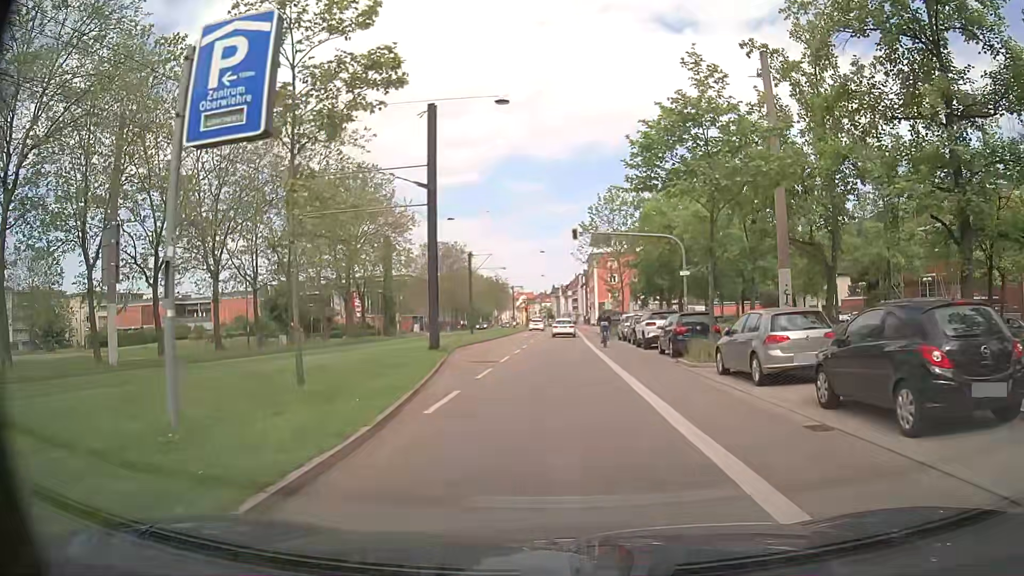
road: secondary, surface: asphalt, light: Day
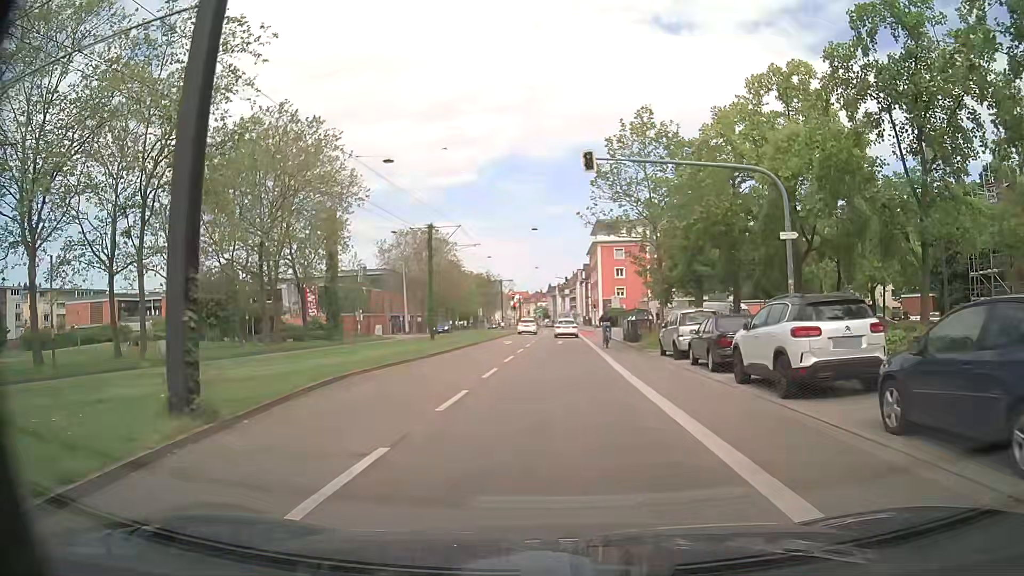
(-0.1, +17.8) m; +1°
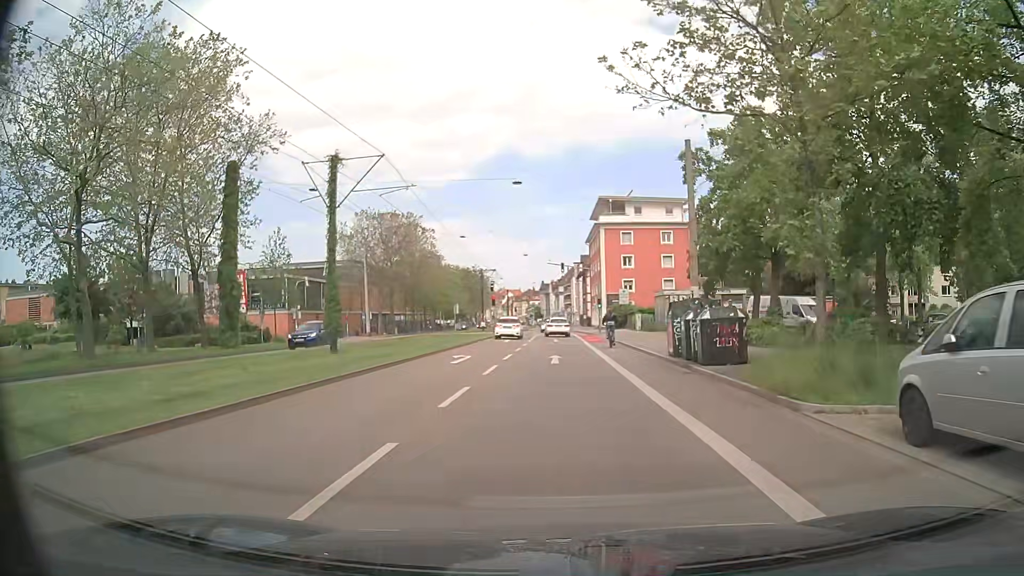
(-0.3, +17.9) m; 0°
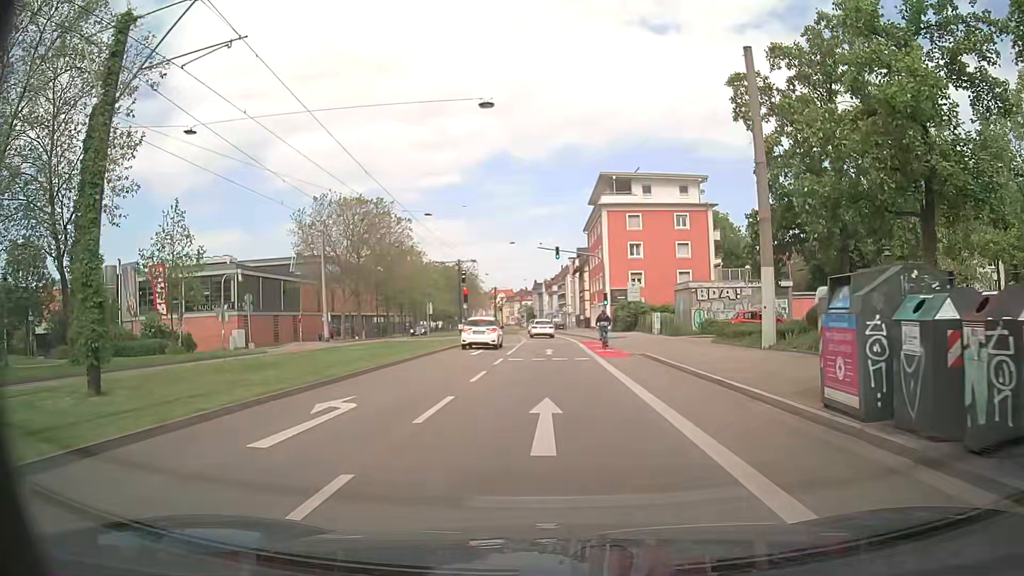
(0.0, +13.4) m; 0°
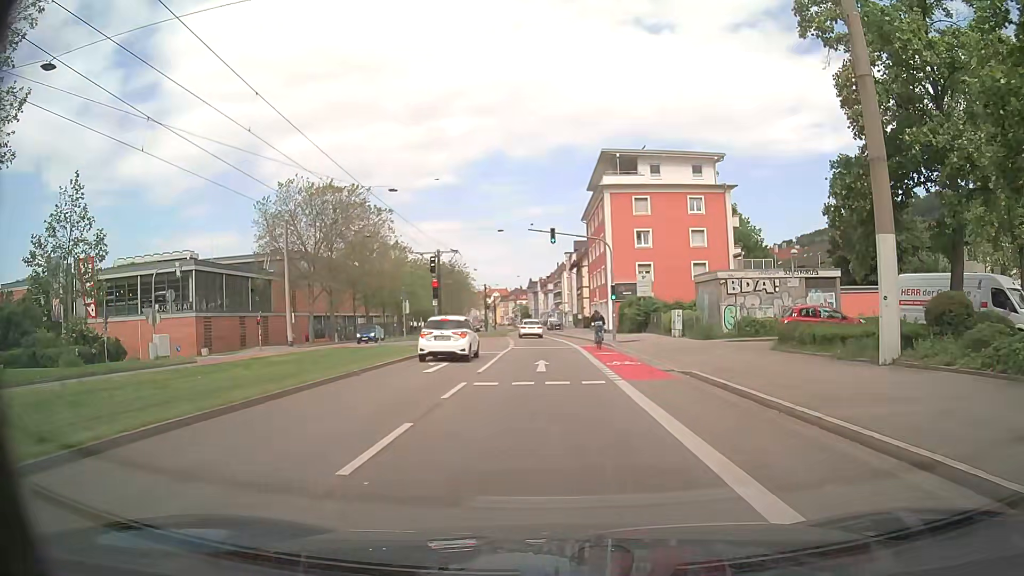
(+0.1, +8.9) m; -1°
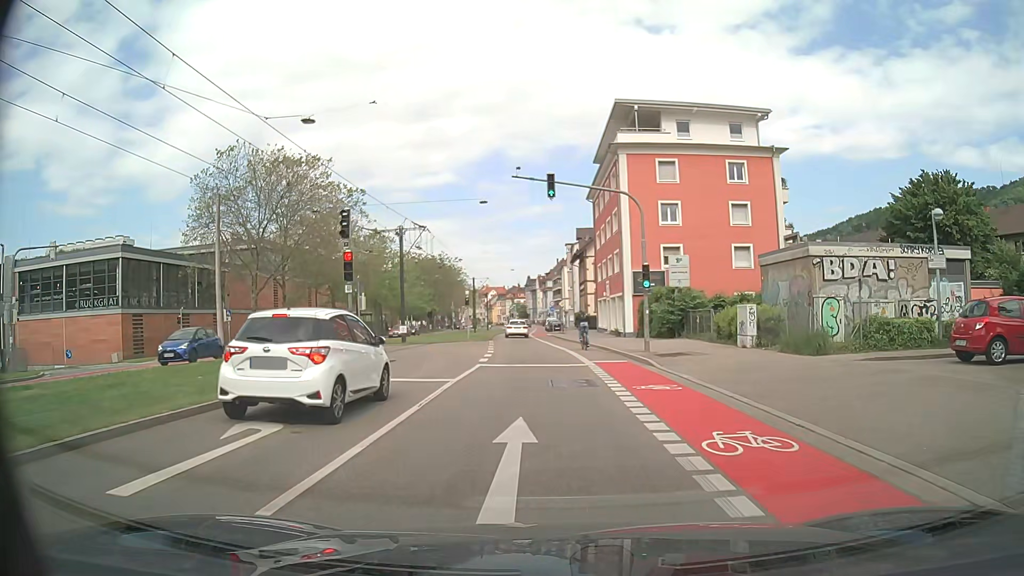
(+0.3, +13.4) m; +2°
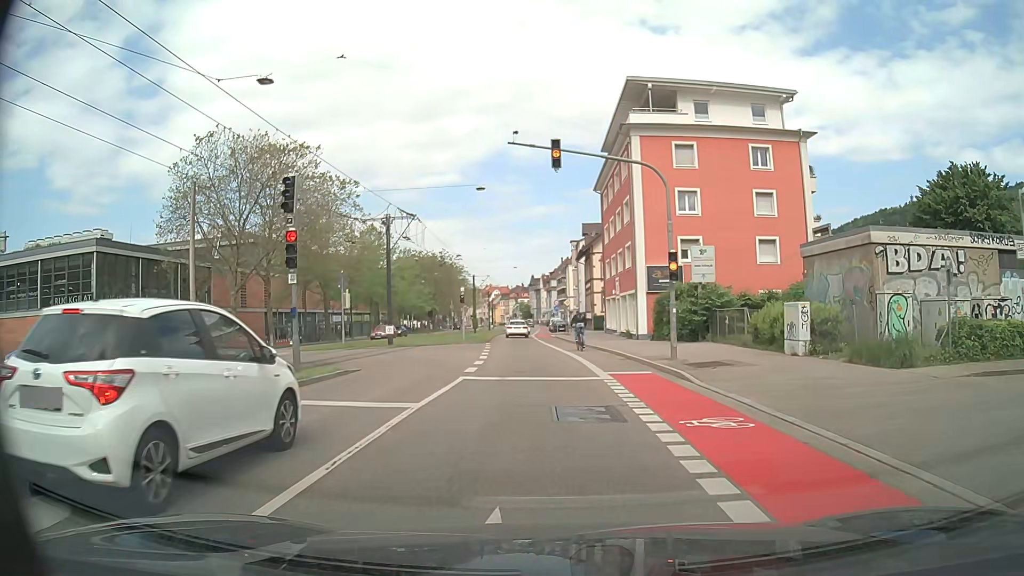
(-0.1, +4.5) m; -2°
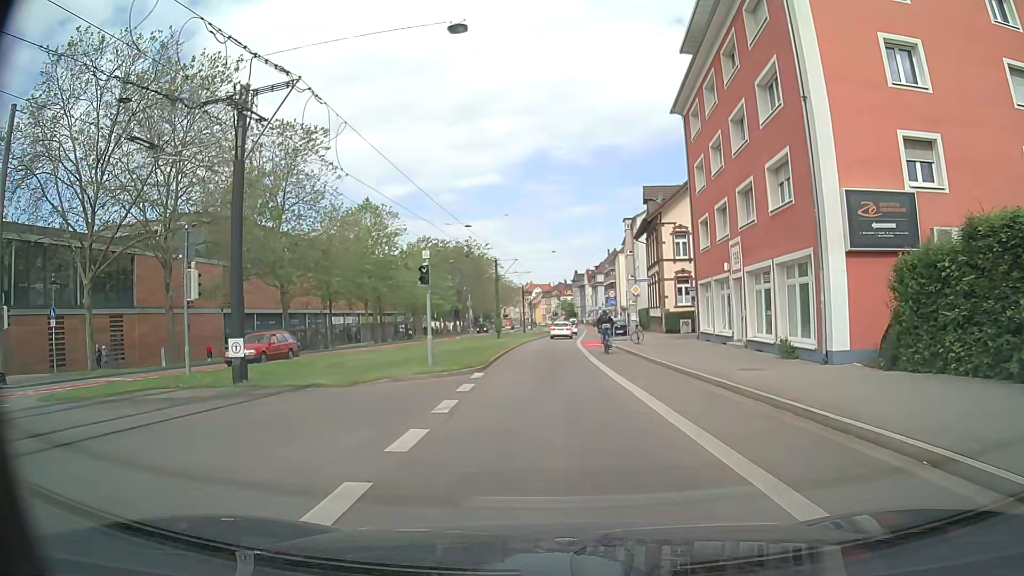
(-0.4, +22.2) m; -3°
